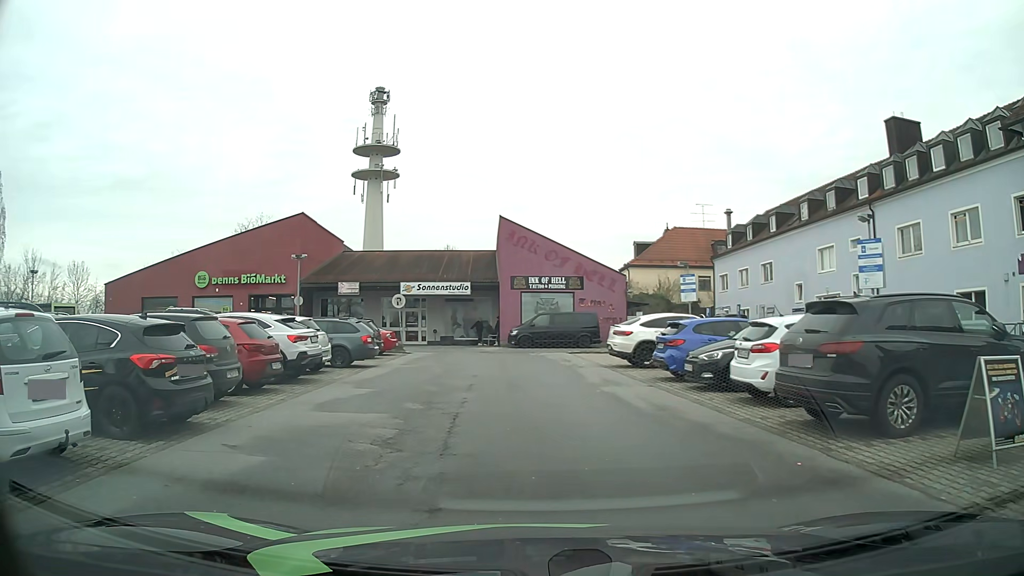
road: service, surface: asphalt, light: Day
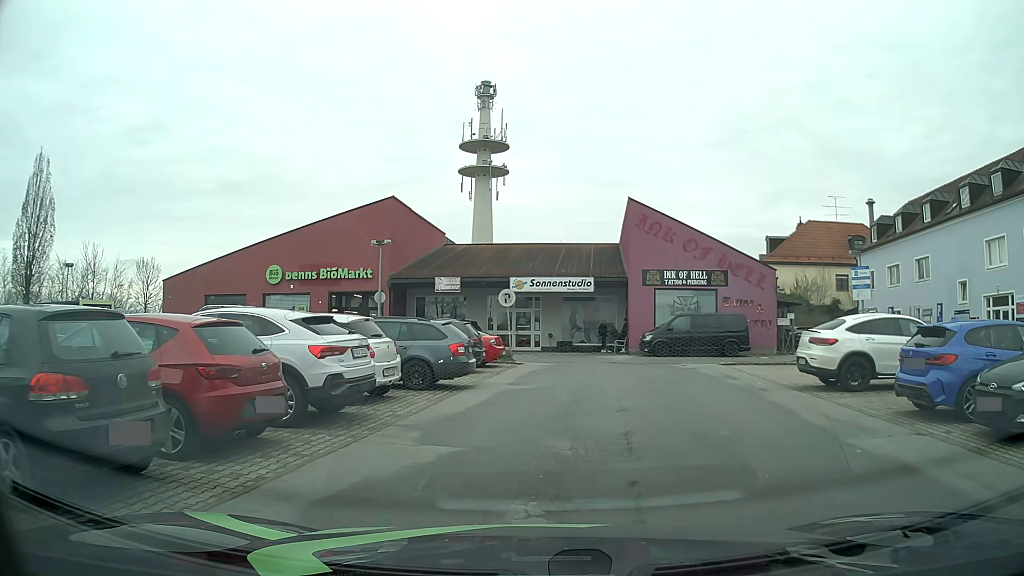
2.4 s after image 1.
(-0.9, +6.3) m; -11°
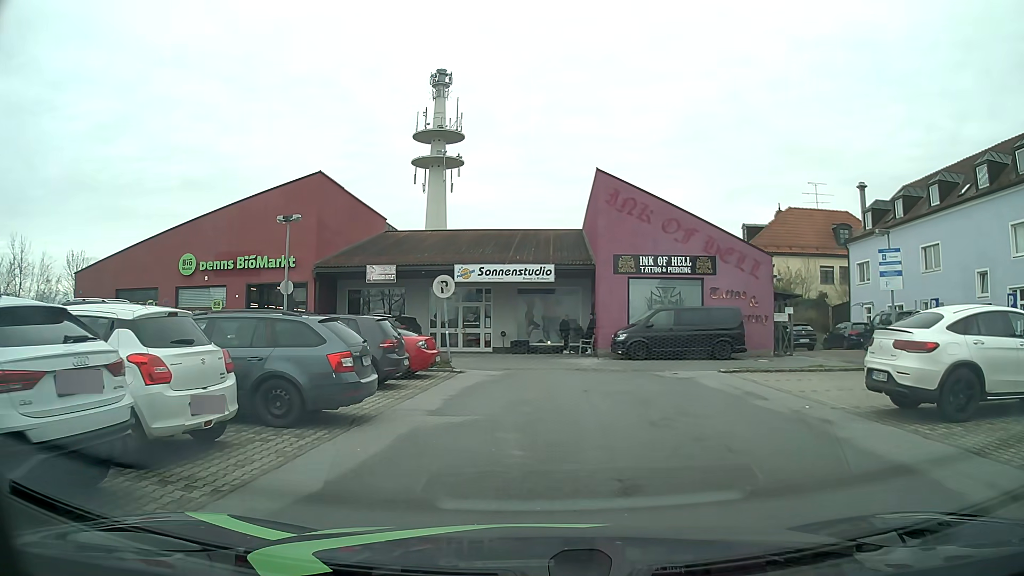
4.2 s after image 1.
(+0.3, +5.3) m; +5°
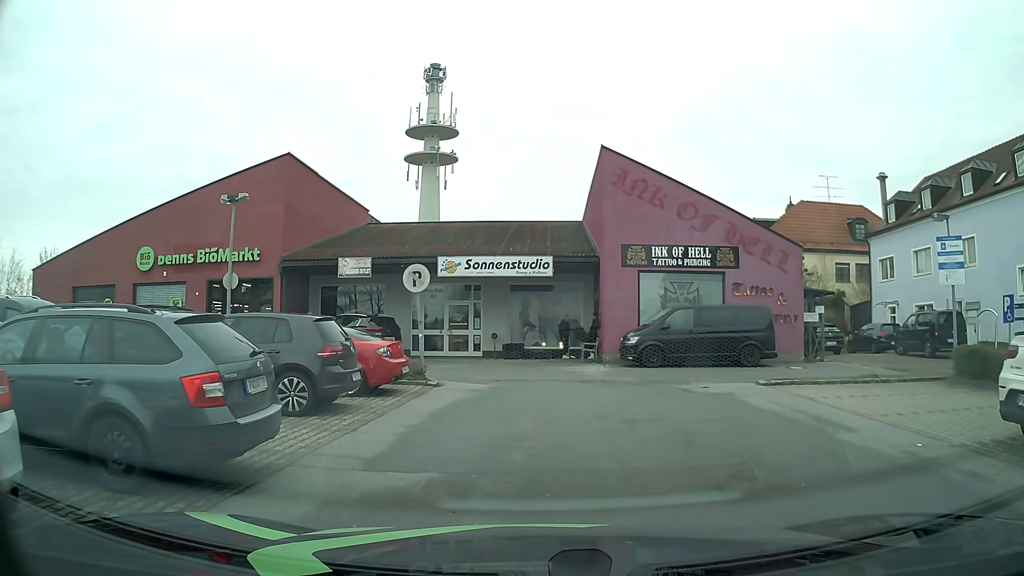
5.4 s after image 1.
(0.0, +3.6) m; -1°
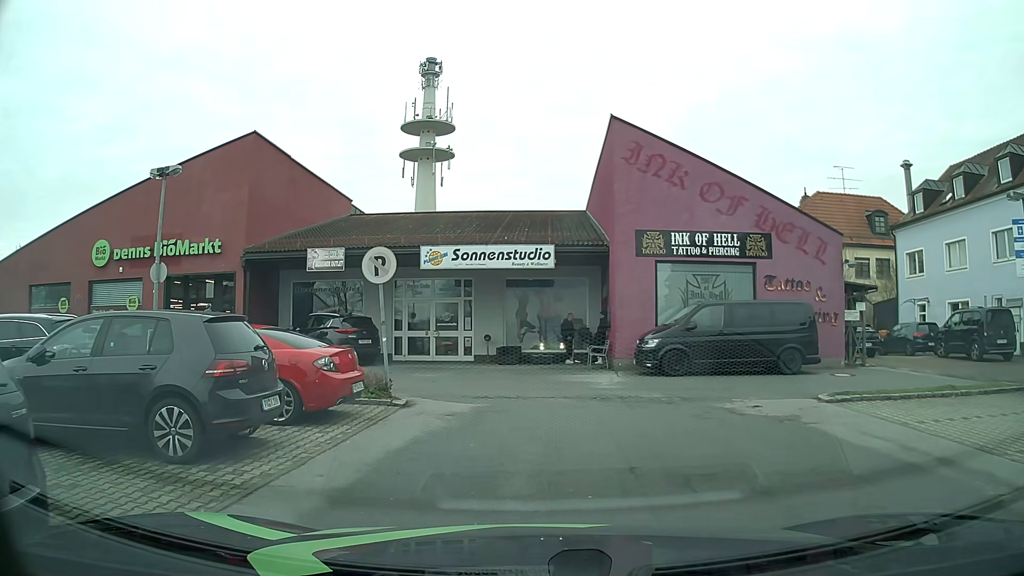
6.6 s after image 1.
(+0.1, +3.4) m; +1°
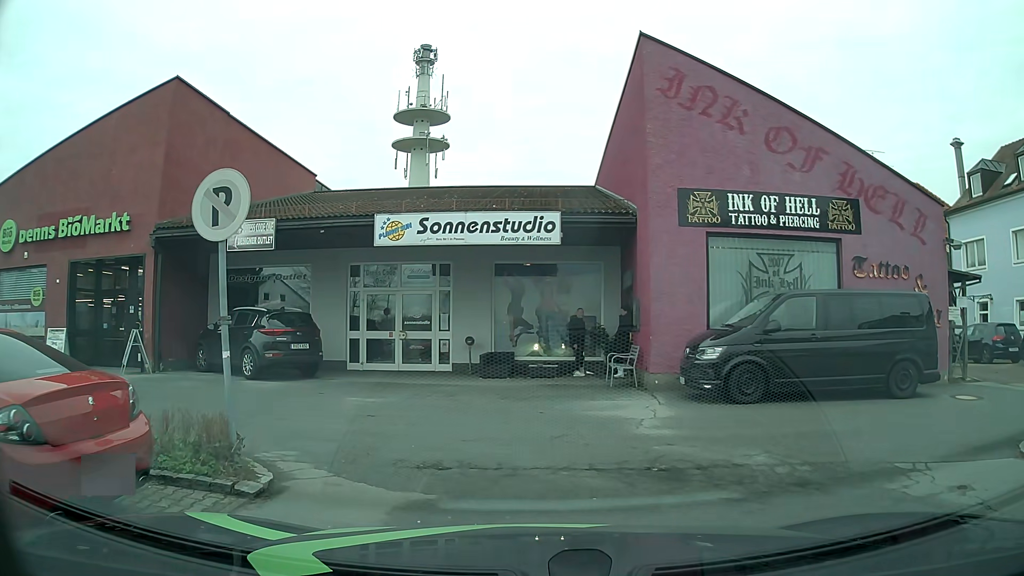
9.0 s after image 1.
(0.0, +5.8) m; +1°
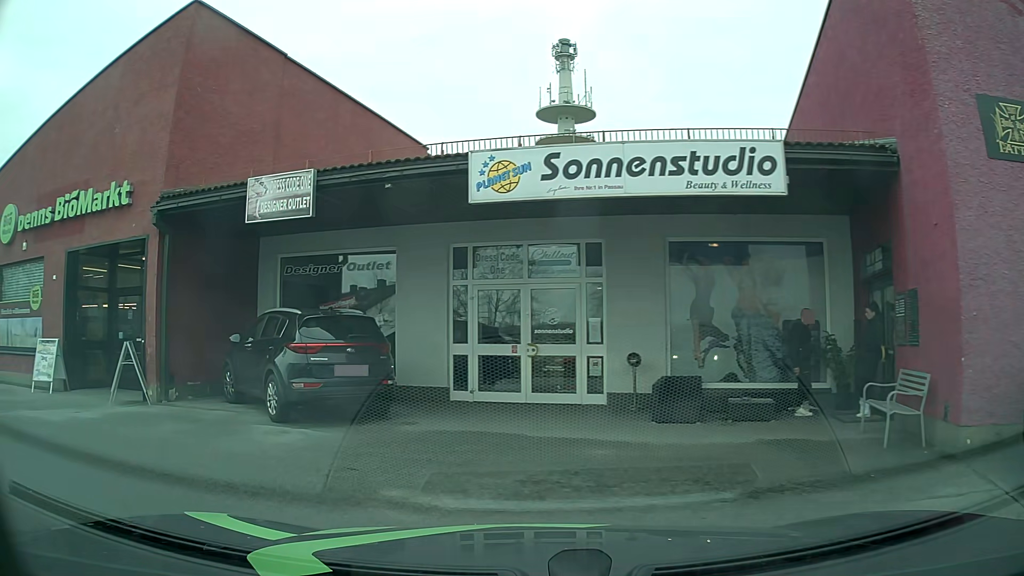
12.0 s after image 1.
(-0.4, +6.2) m; -14°
